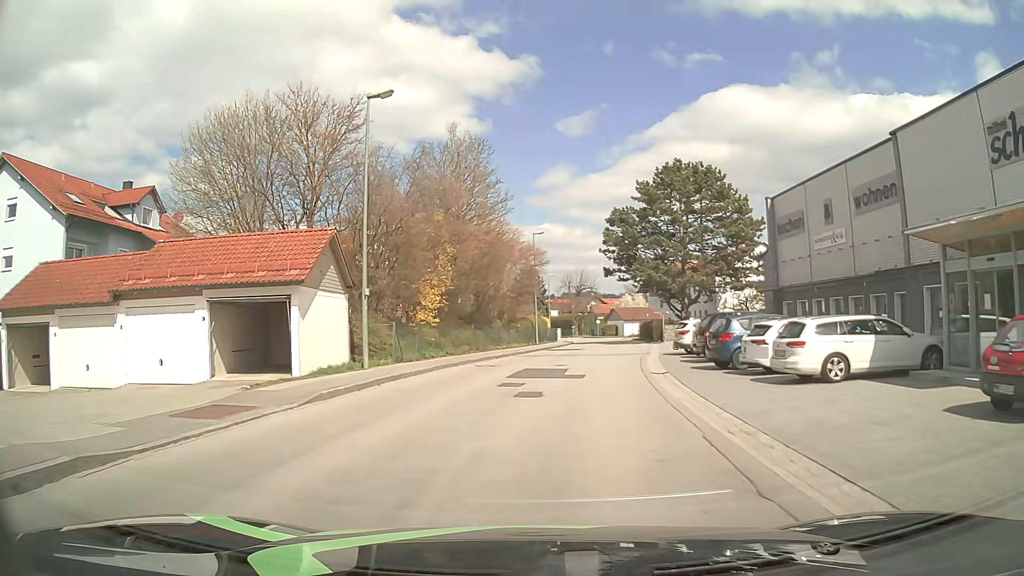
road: unclassified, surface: asphalt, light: Day
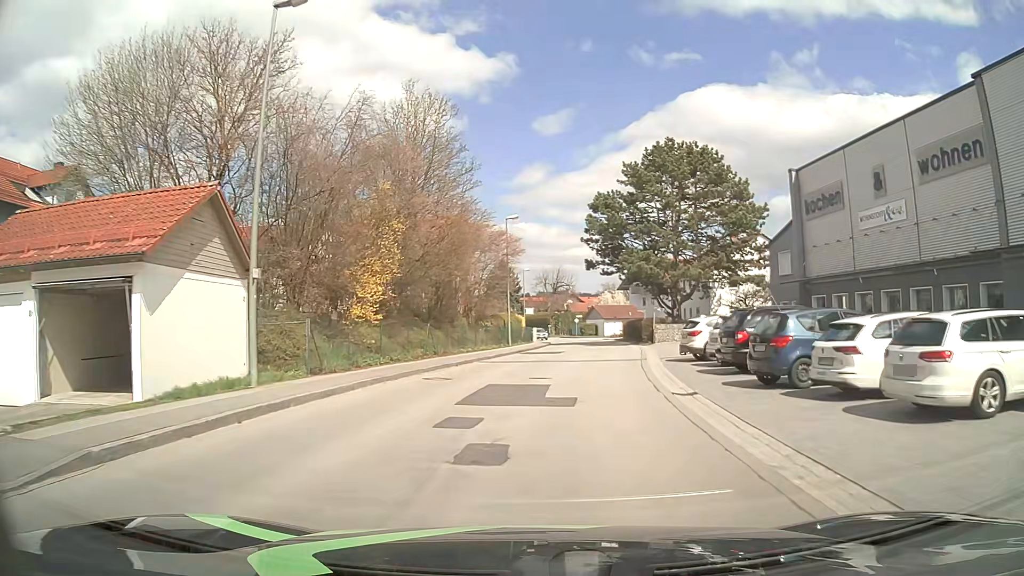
(+0.1, +6.5) m; +2°
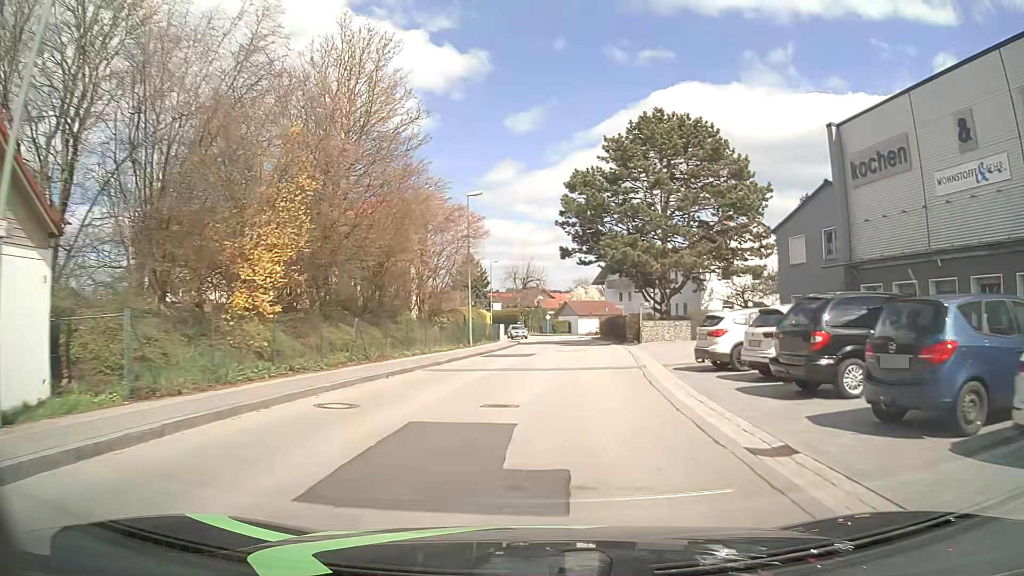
(+0.1, +6.7) m; +2°
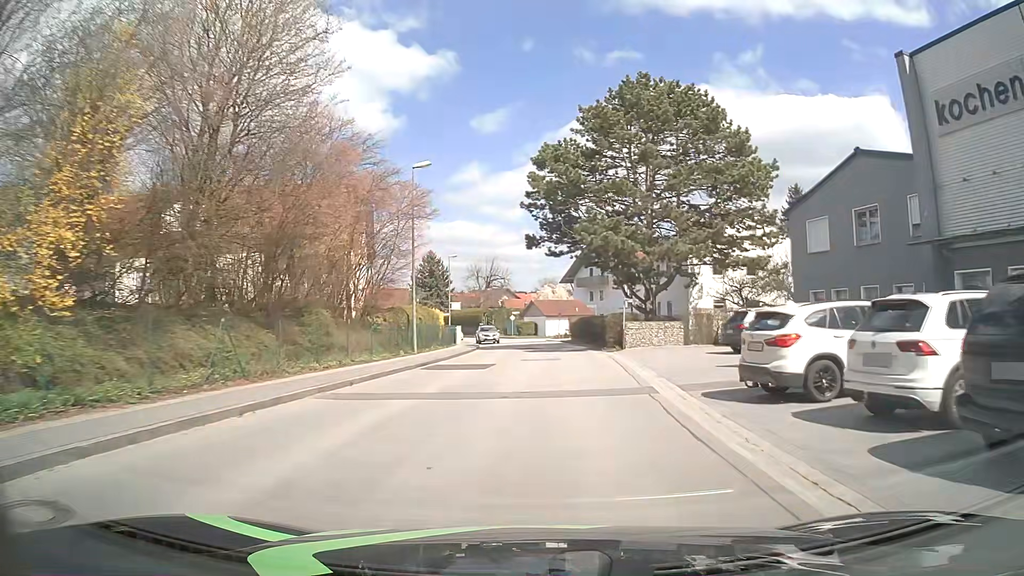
(+0.2, +6.9) m; +3°
